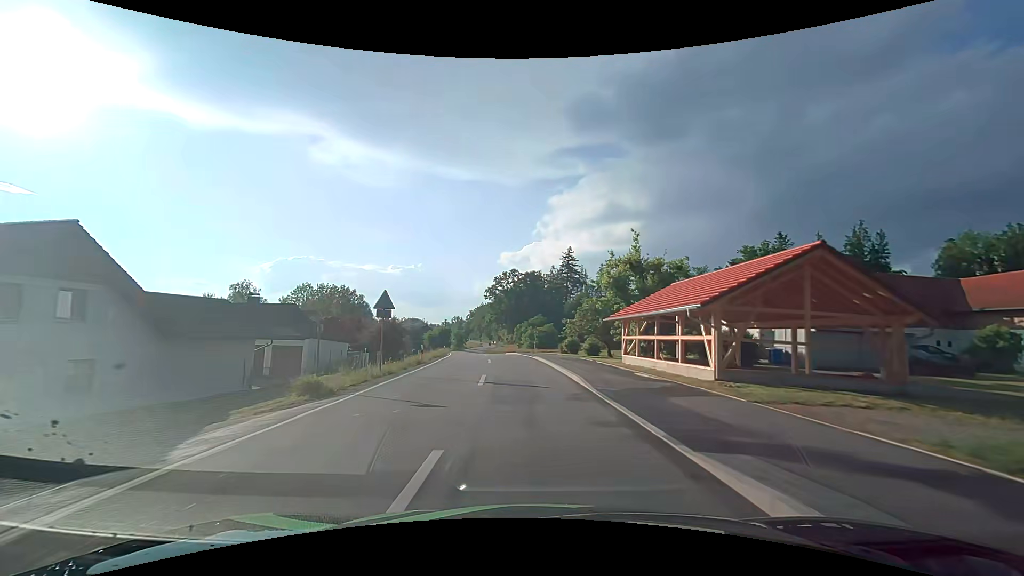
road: tertiary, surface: asphalt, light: Day
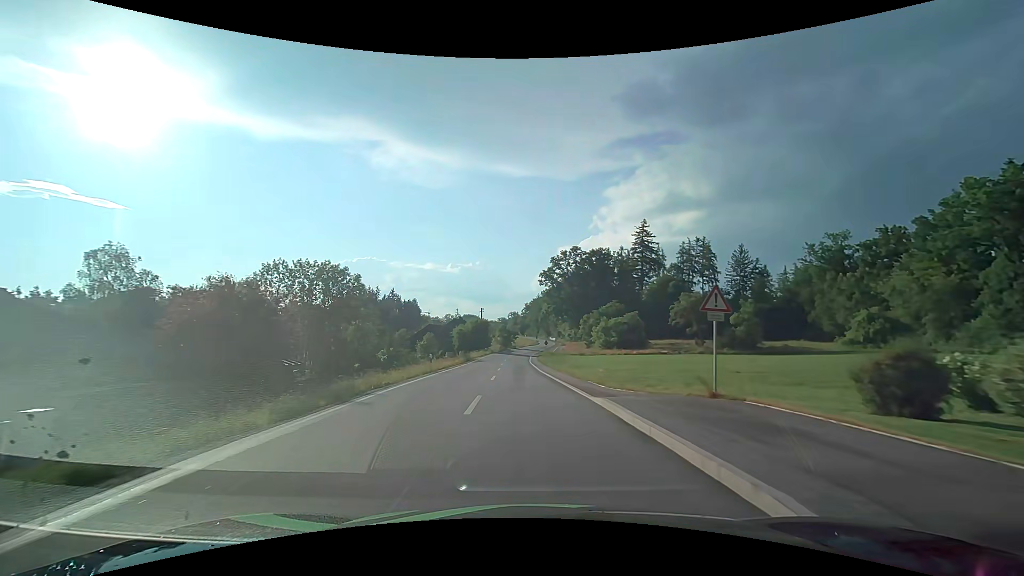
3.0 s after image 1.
(-2.5, +40.4) m; -7°
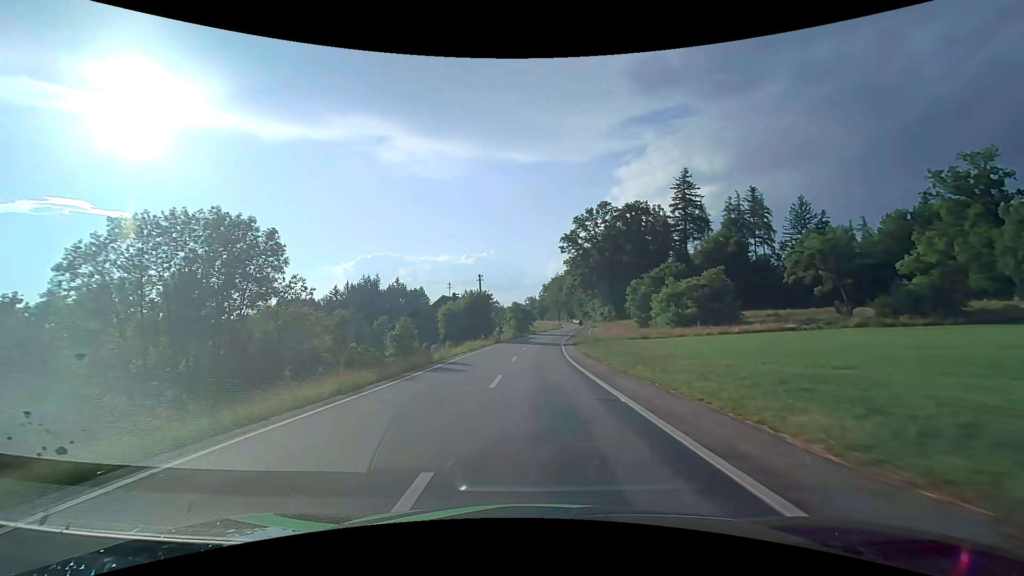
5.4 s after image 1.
(-1.1, +33.0) m; -2°
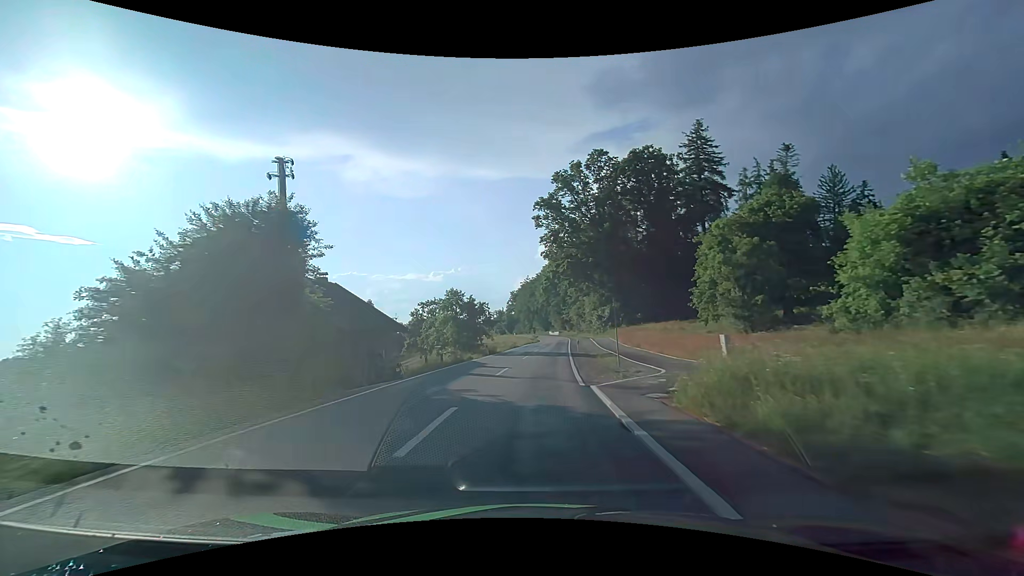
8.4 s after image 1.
(+1.1, +43.4) m; +4°
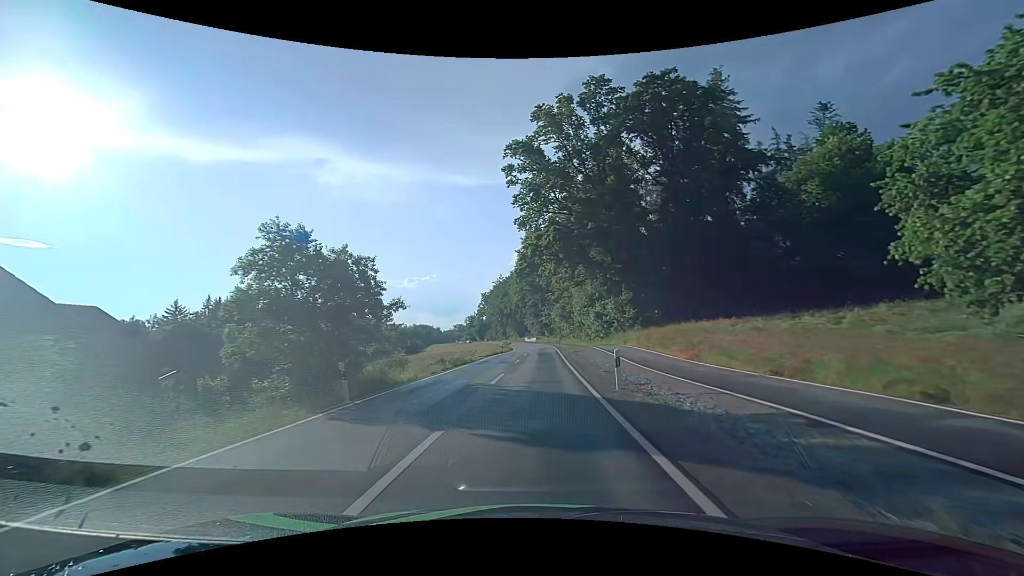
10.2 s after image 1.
(+0.6, +26.2) m; +3°
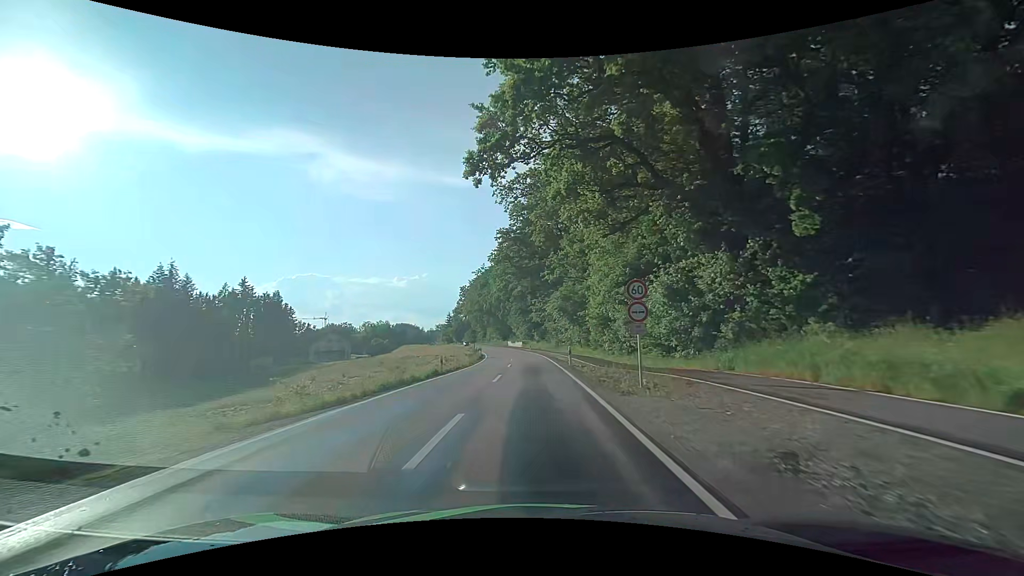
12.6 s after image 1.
(+0.5, +34.1) m; +1°
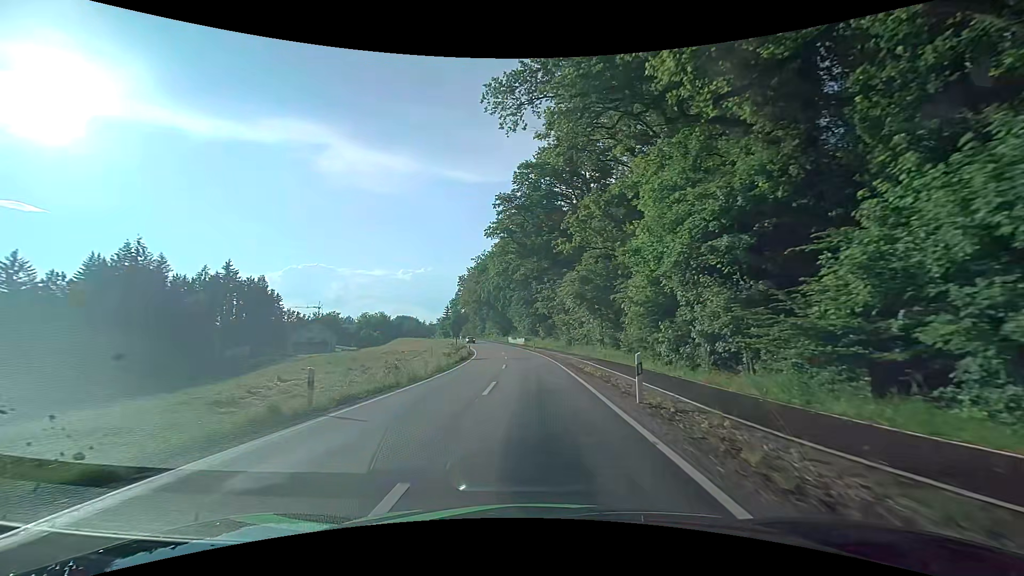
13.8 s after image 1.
(-0.1, +16.6) m; -1°
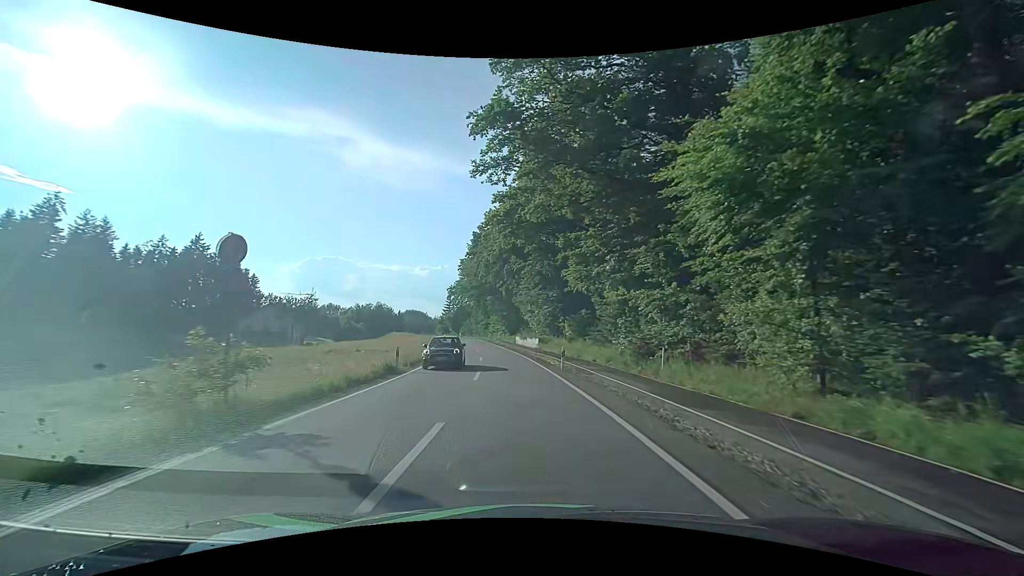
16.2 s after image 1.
(-0.3, +32.9) m; -1°
(0, +10) (-1, +20) (-2, +30) (-3, +40) (-4, +50) (-6, +60) (-7, +70) (-9, +79) (-11, +89) (-13, +99) m
